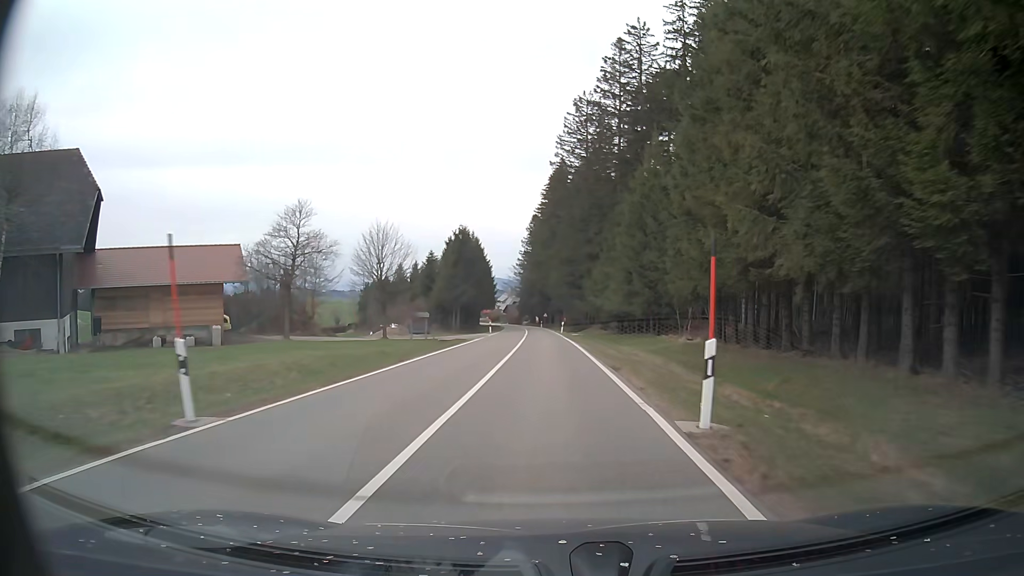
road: tertiary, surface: asphalt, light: Day
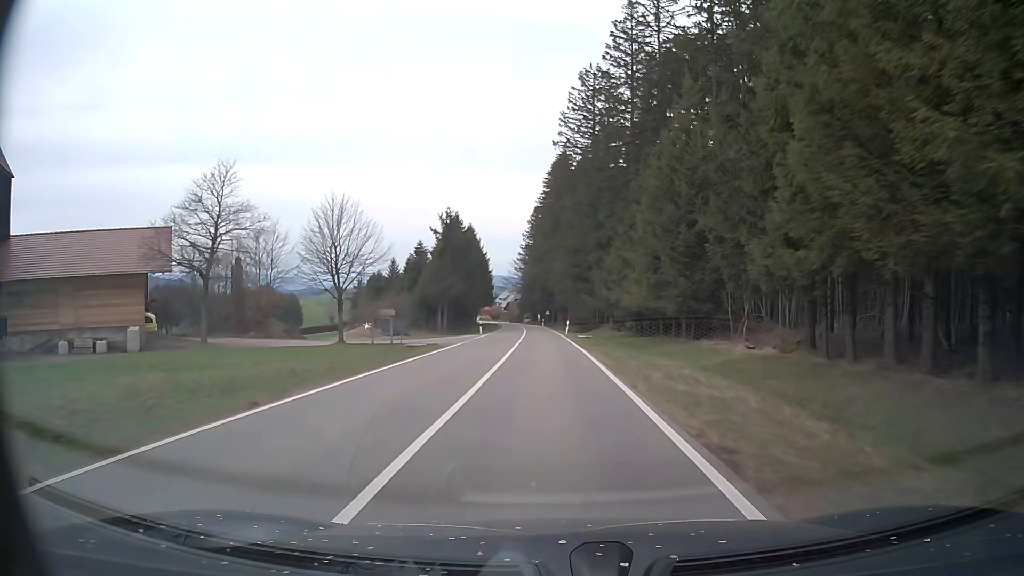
(0.0, +10.6) m; 0°
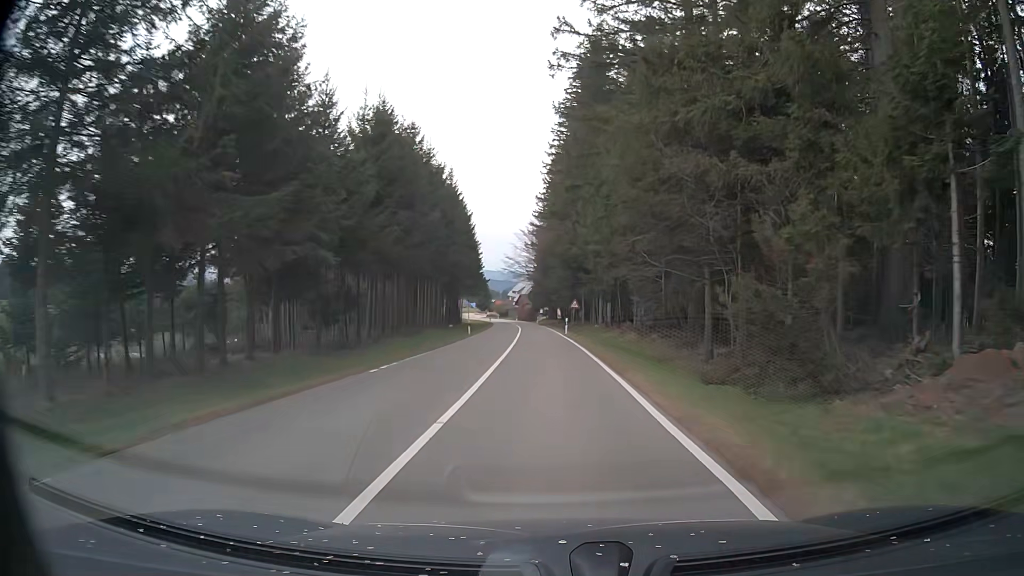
(-1.0, +53.5) m; -2°
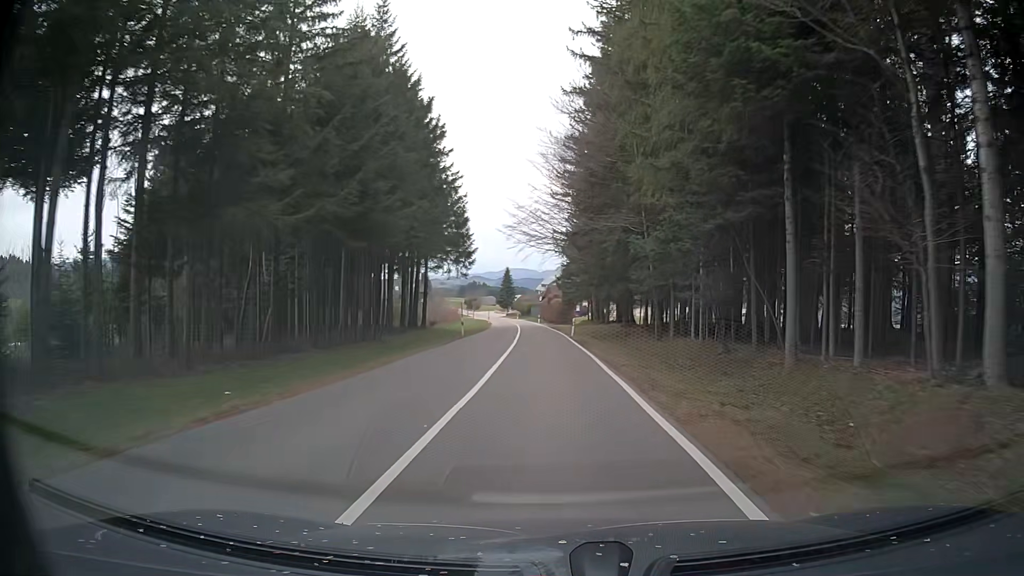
(-0.9, +54.2) m; -3°
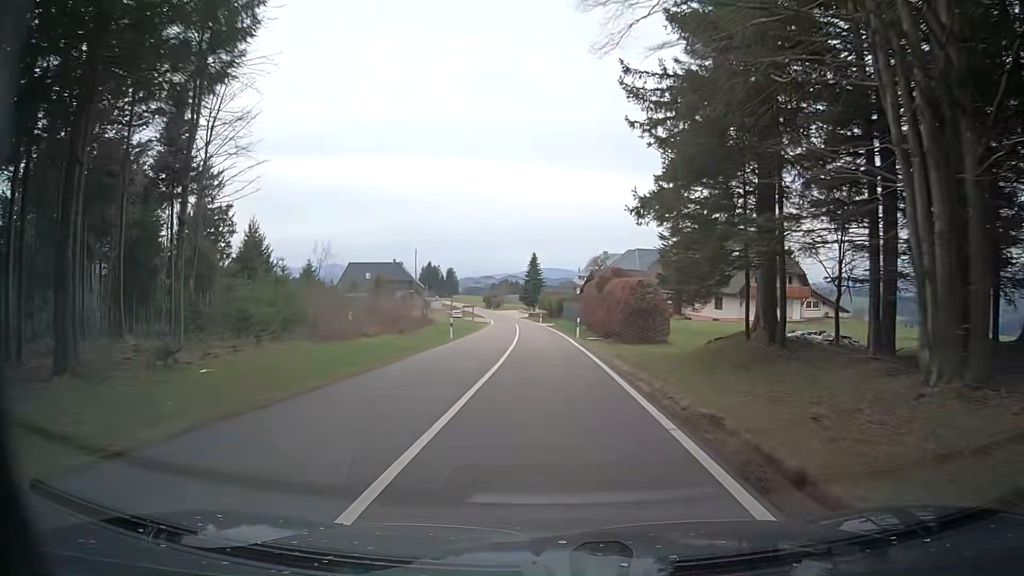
(-1.1, +52.7) m; -3°
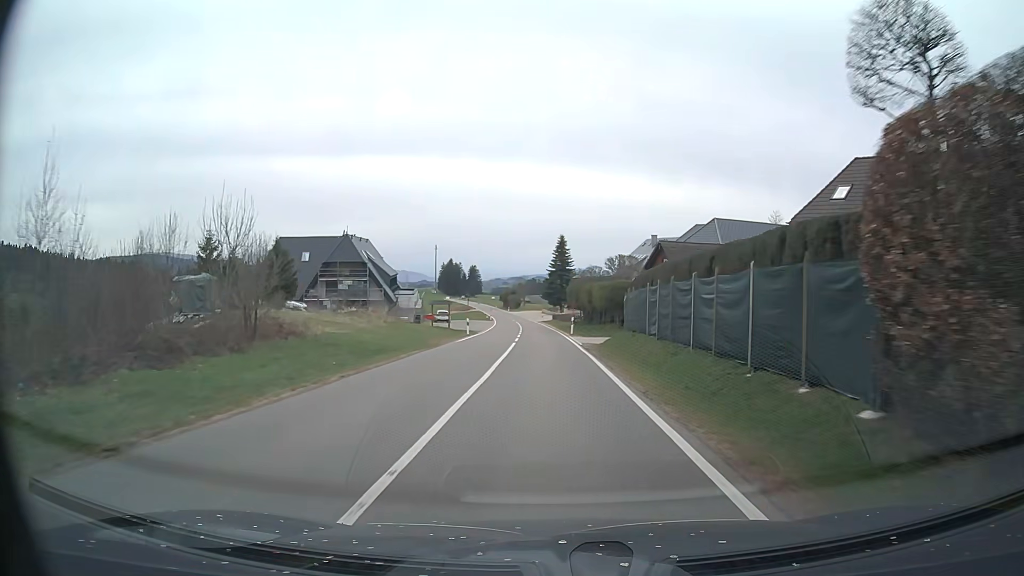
(-0.8, +41.5) m; -3°
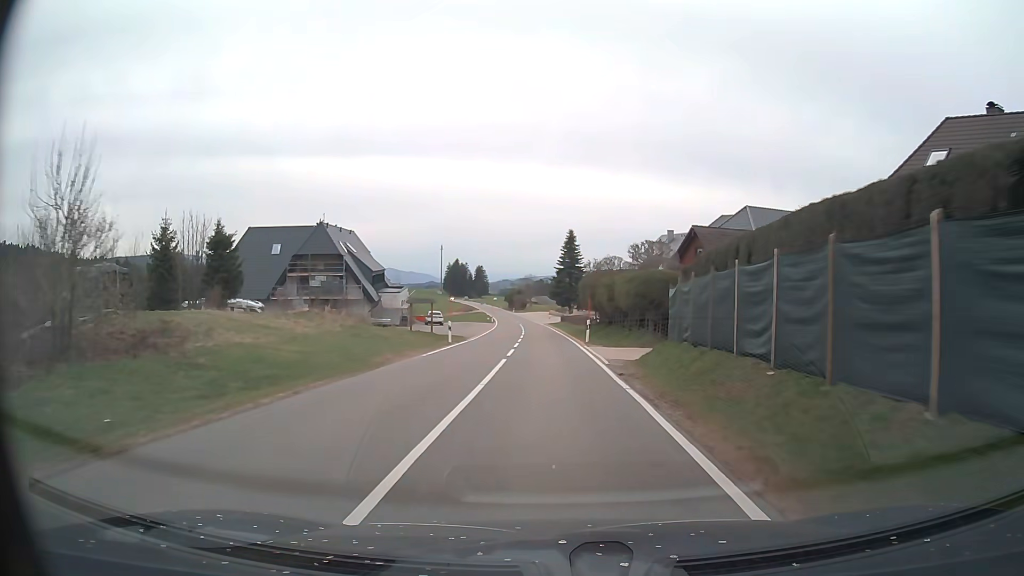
(0.0, +10.5) m; 0°
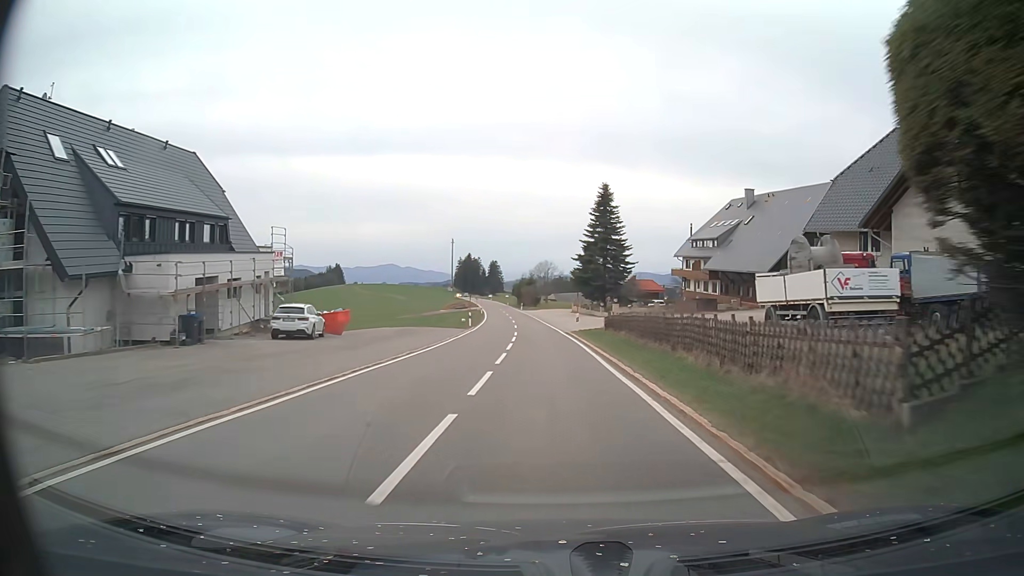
(-0.7, +42.4) m; -1°
(0, +10) (0, +20) (-1, +30) (-1, +40) (-2, +50) (-2, +60) (-3, +70) (-4, +80) (-5, +90) (-6, +100) m
